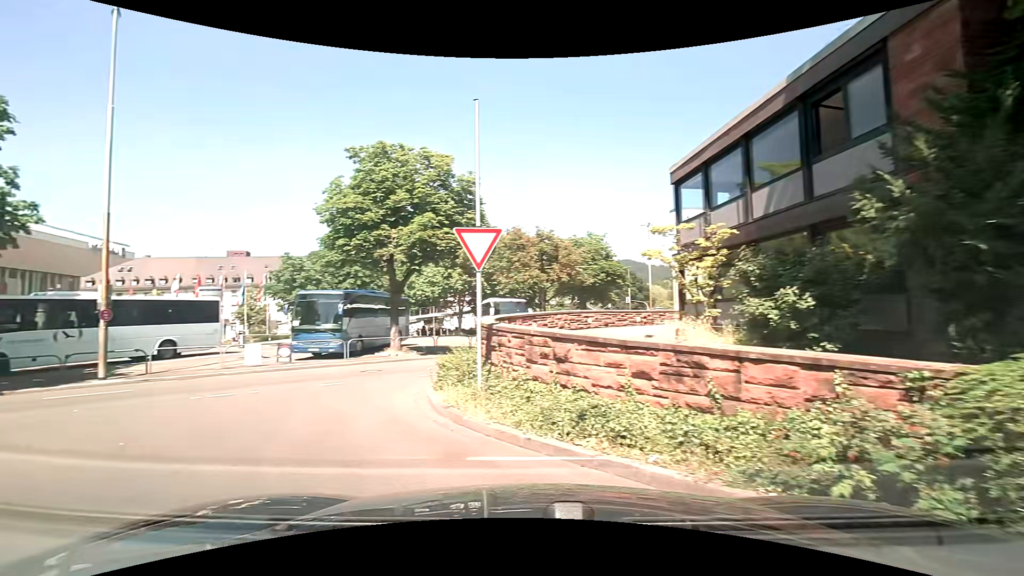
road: primary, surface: asphalt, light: Day
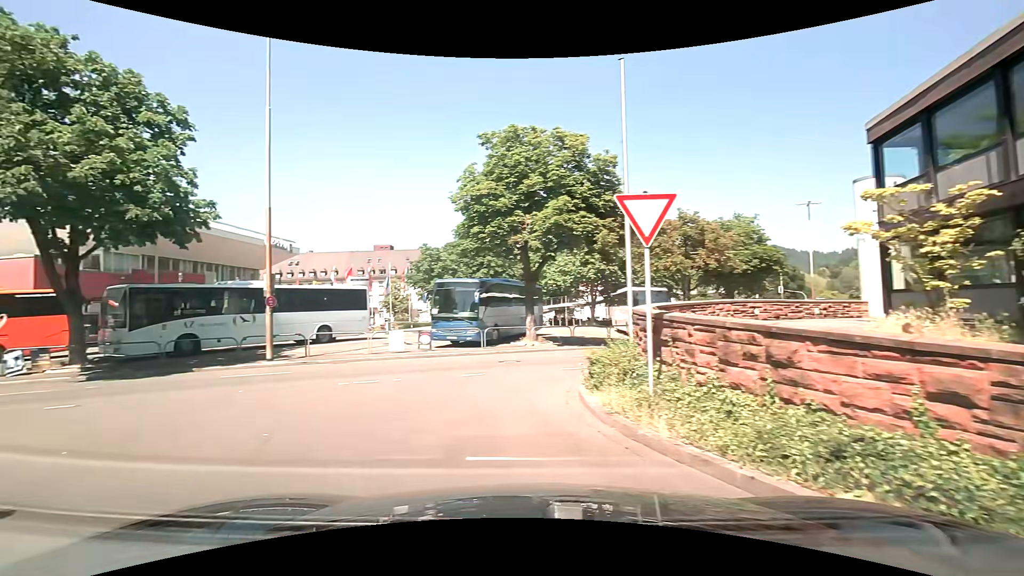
(-0.2, +1.6) m; -13°
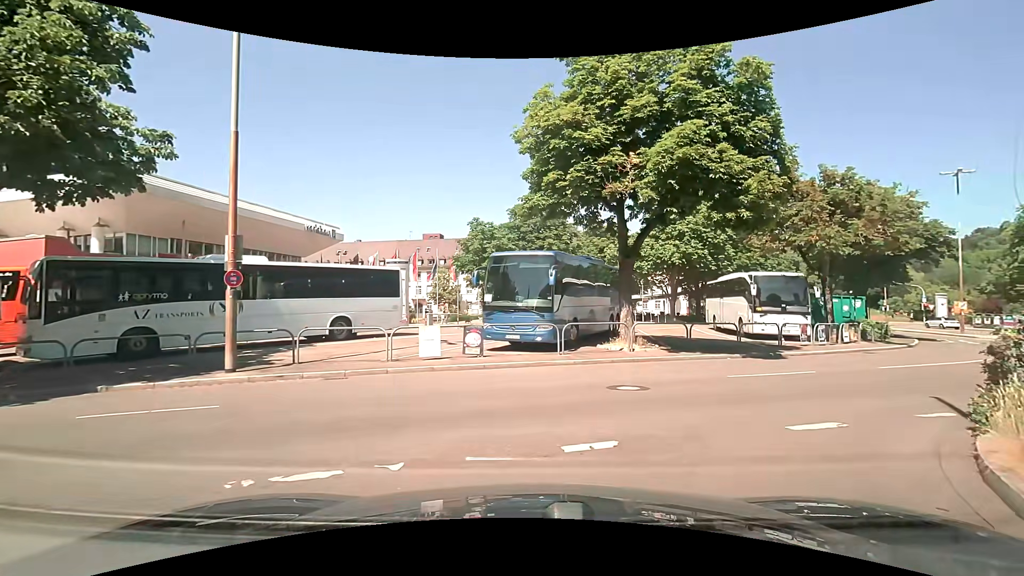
(-1.2, +7.9) m; -3°
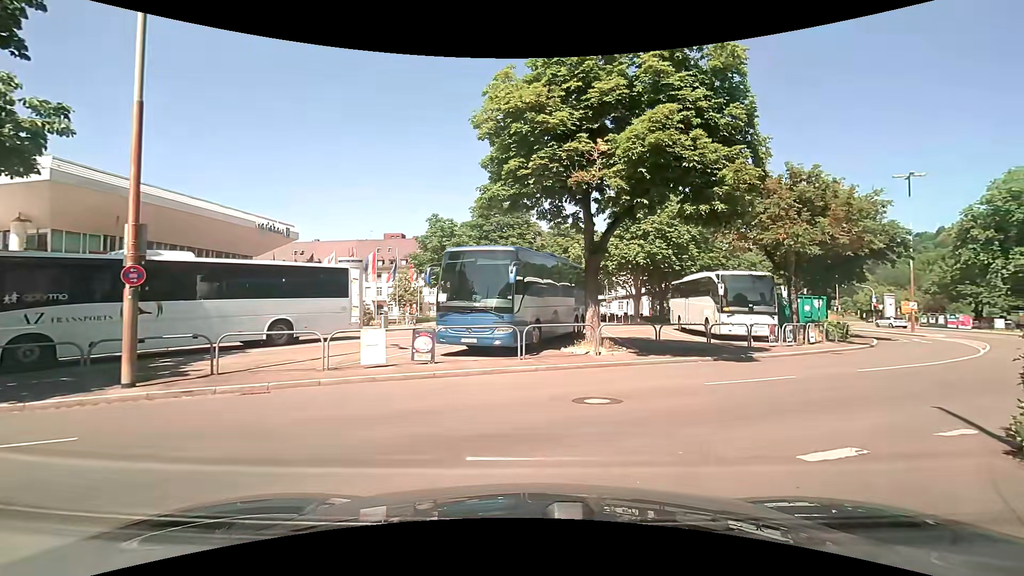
(+0.1, +1.5) m; +6°
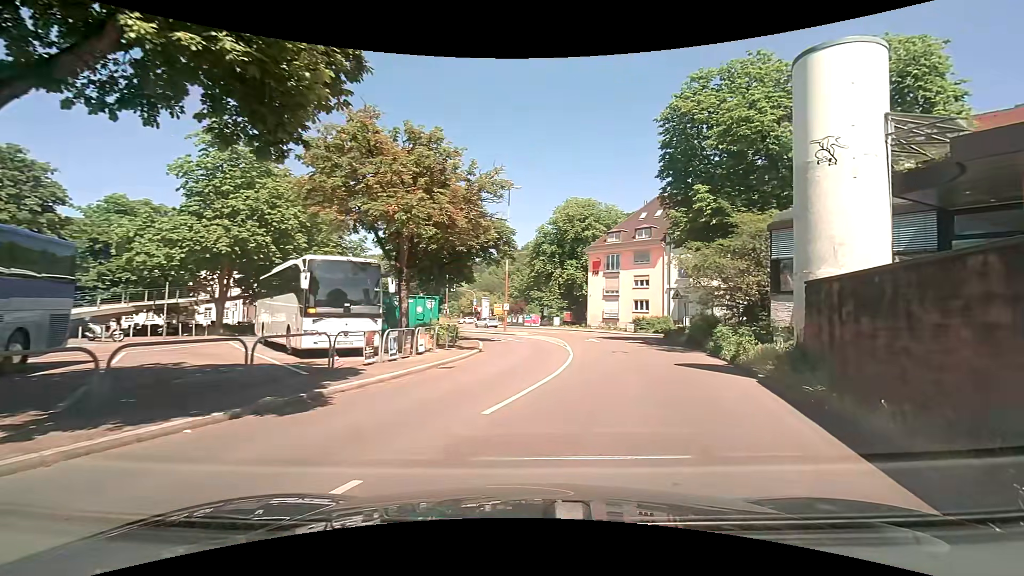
(+3.0, +8.3) m; +39°
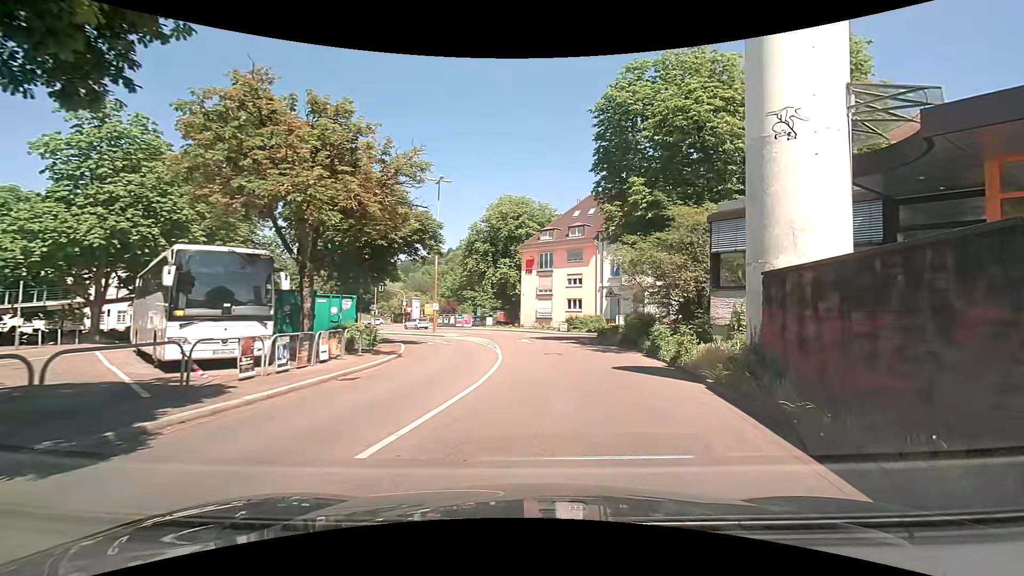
(+0.1, +2.1) m; +7°
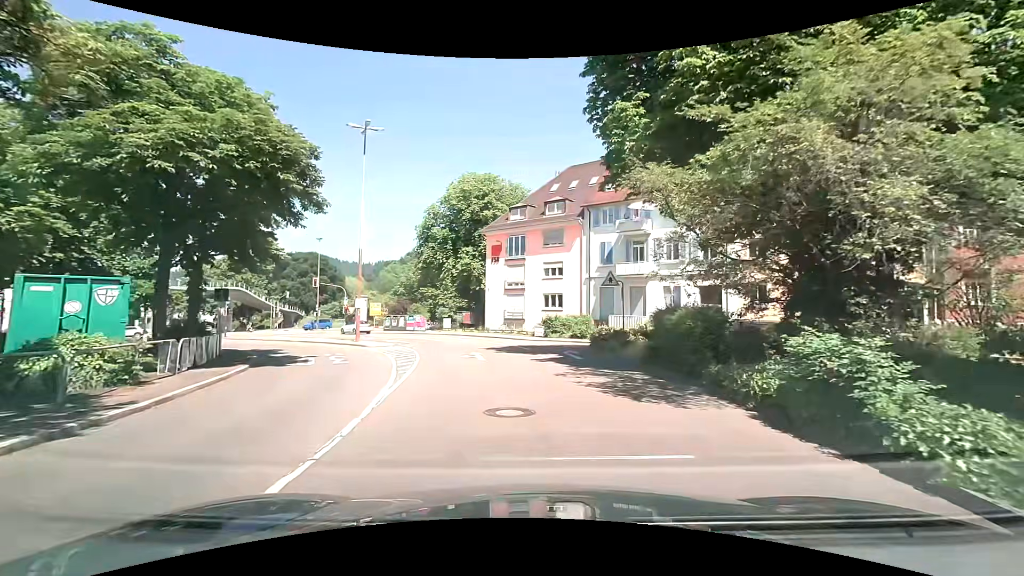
(+0.7, +13.1) m; +2°
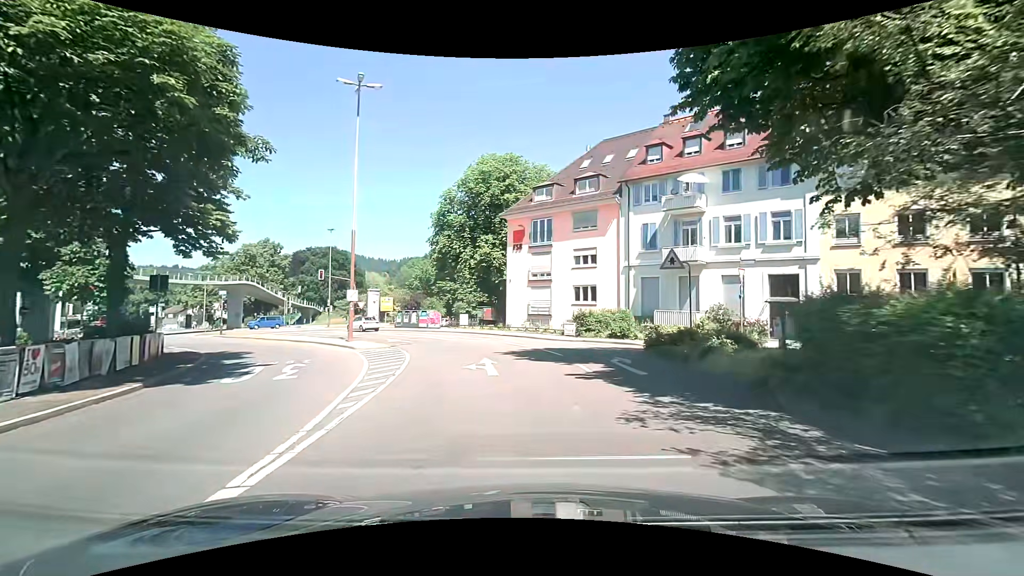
(-0.2, +6.1) m; -3°
(0, +10) (-2, +20) (-5, +29) (-12, +37) (-19, +44) (-26, +51) (-34, +56) (-44, +58) (-54, +55) (-61, +48) m
